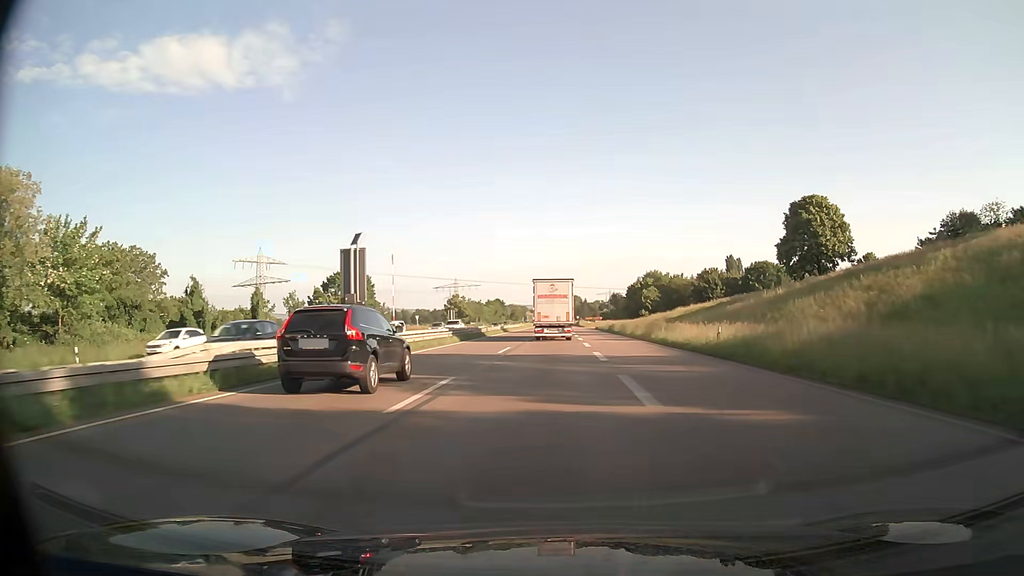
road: trunk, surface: asphalt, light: Day
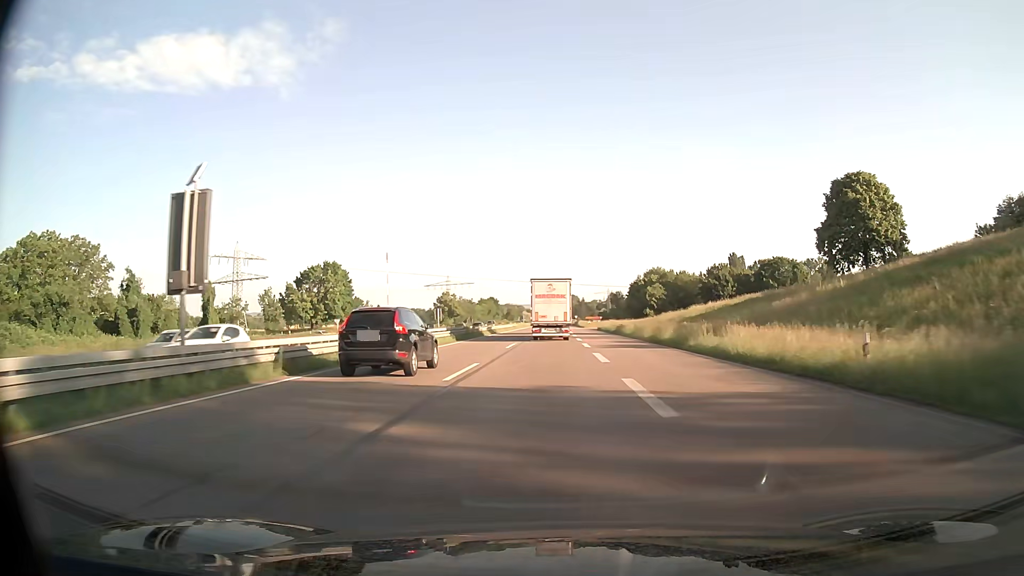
(+0.1, +13.3) m; 0°
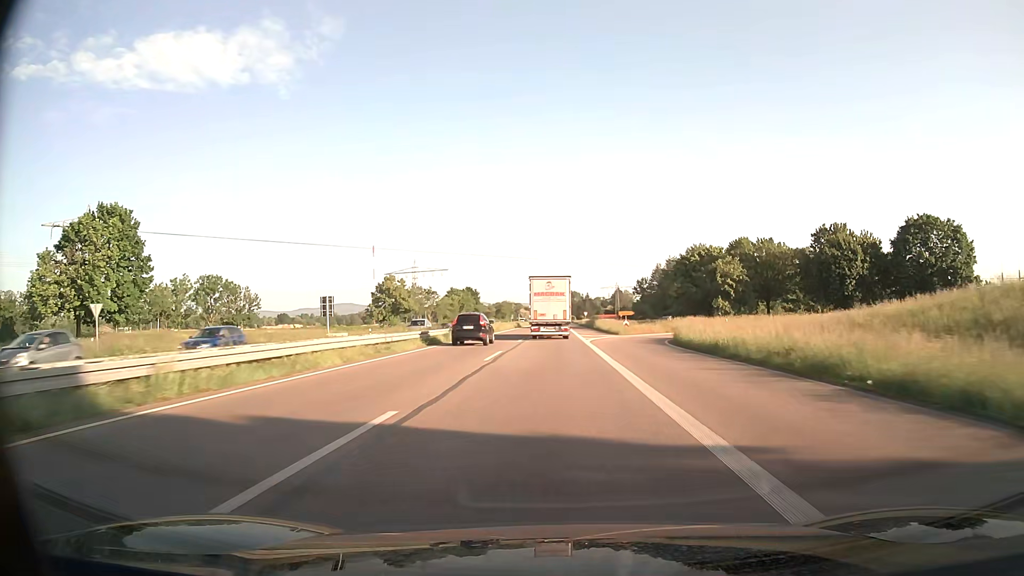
(+0.2, +66.7) m; 0°
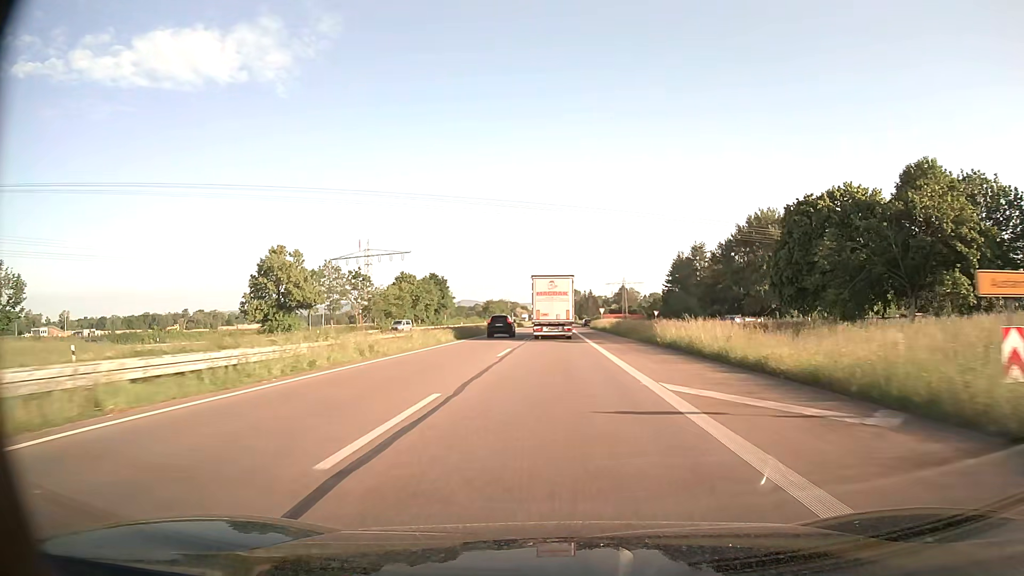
(0.0, +53.0) m; 0°
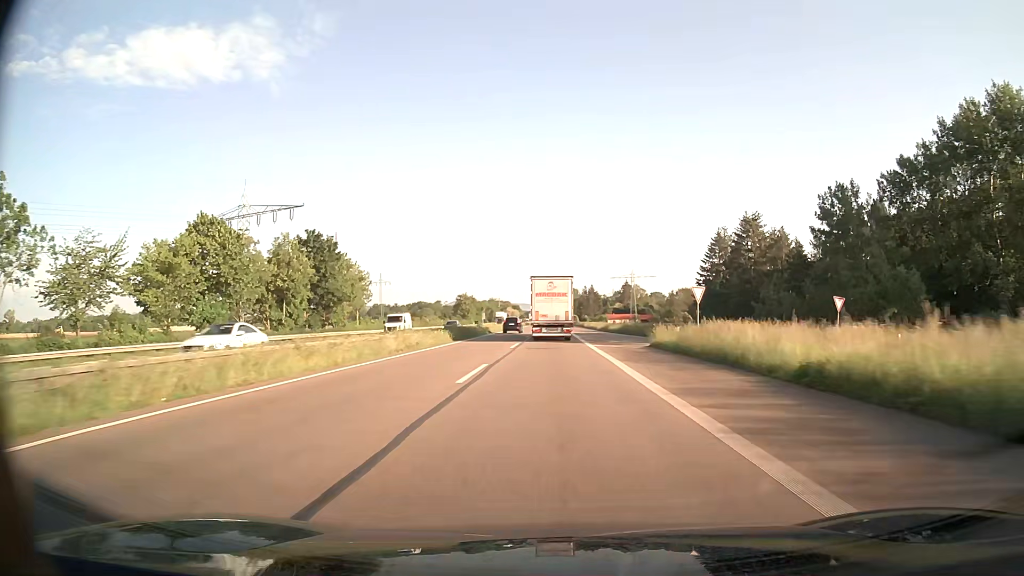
(+0.2, +65.3) m; 0°
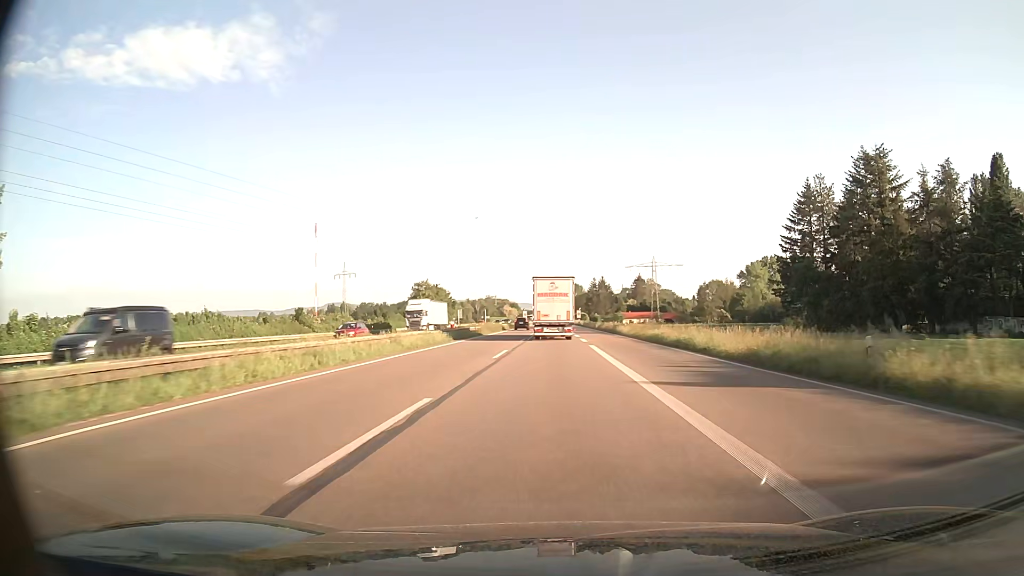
(0.0, +64.3) m; 0°
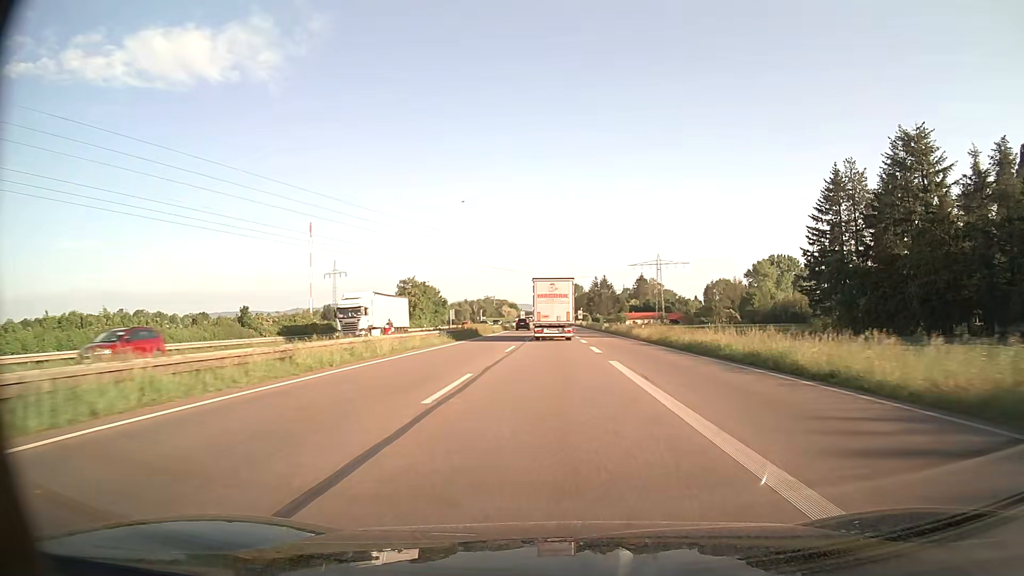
(0.0, +12.8) m; 0°
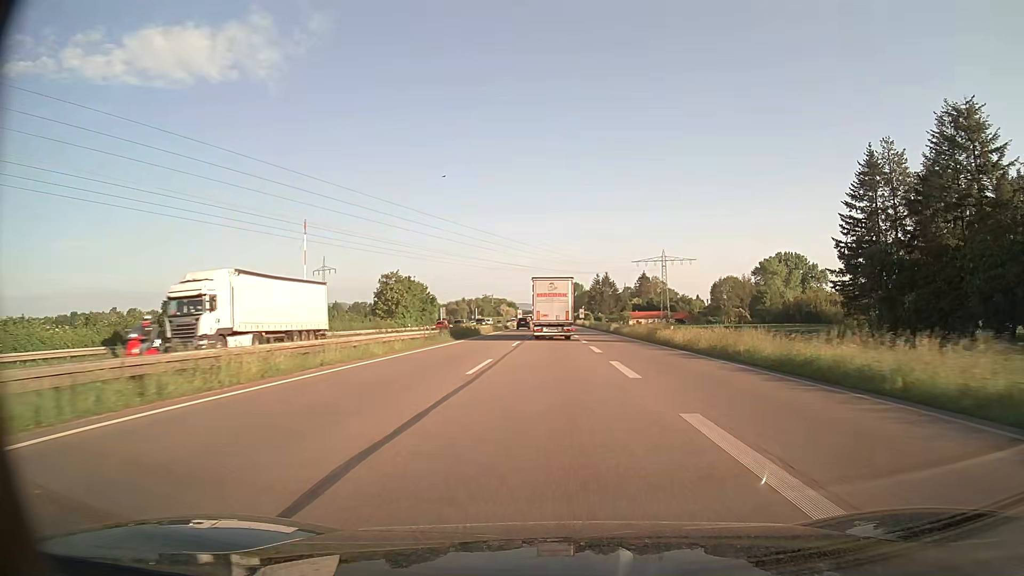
(0.0, +12.8) m; 0°
